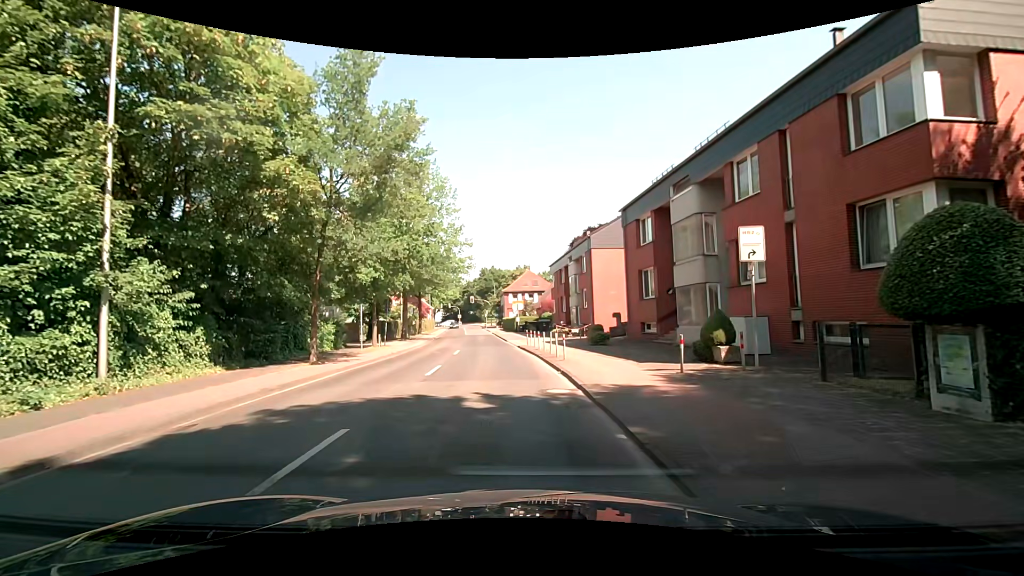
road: tertiary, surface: asphalt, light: Day
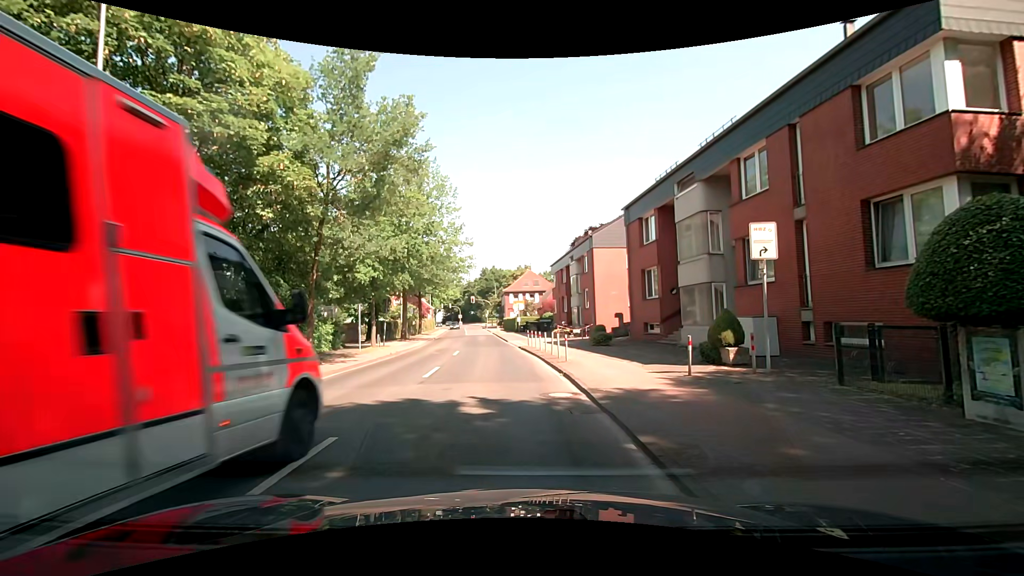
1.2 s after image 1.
(0.0, +0.4) m; 0°
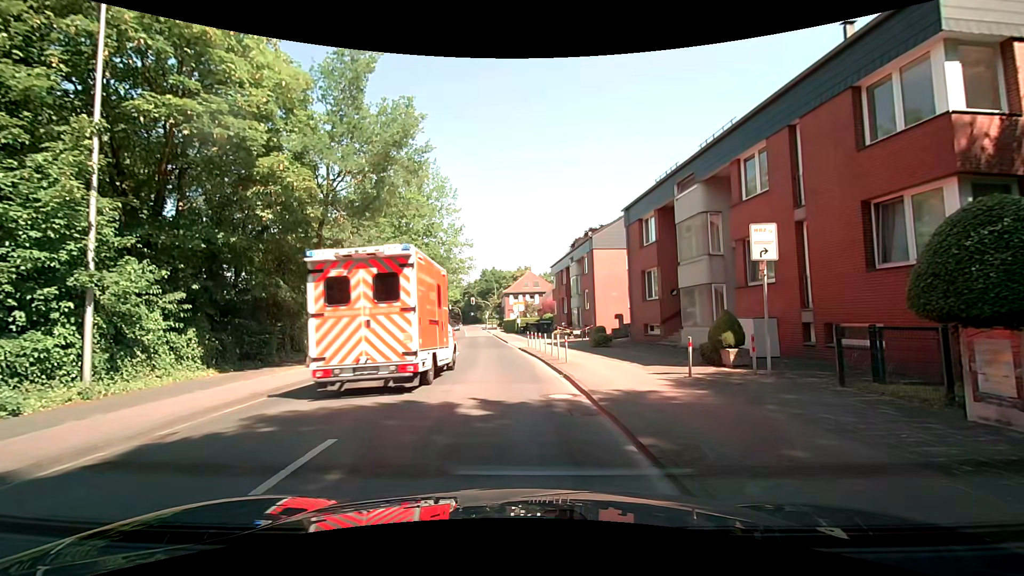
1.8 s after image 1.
(0.0, 0.0) m; 0°
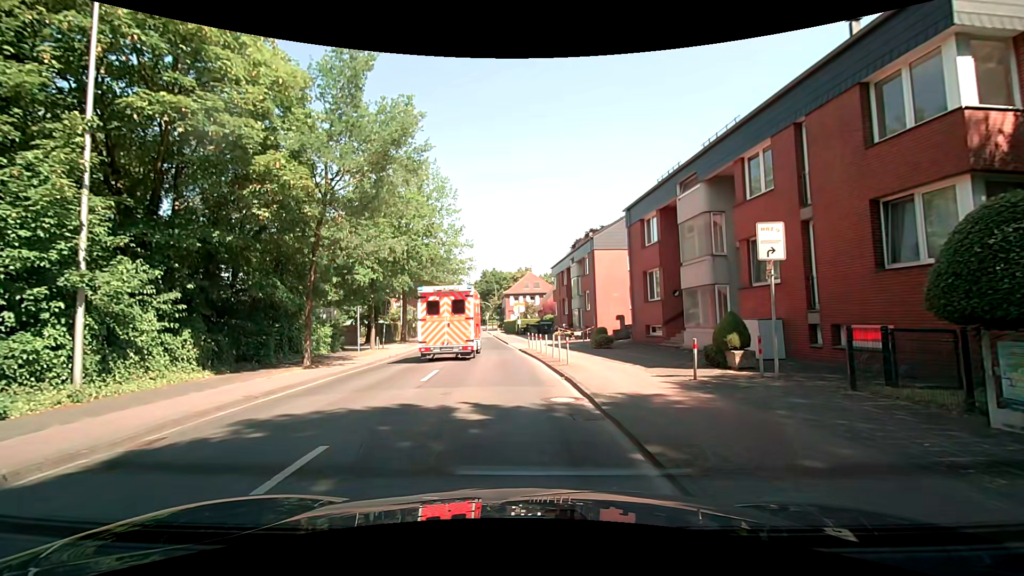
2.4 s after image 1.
(0.0, +0.3) m; 0°
